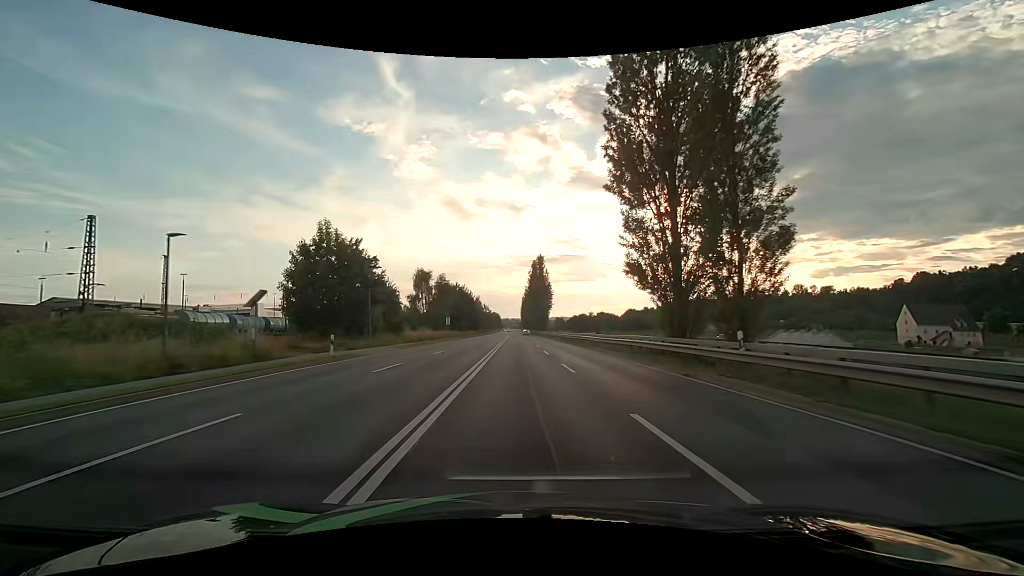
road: primary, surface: asphalt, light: Day
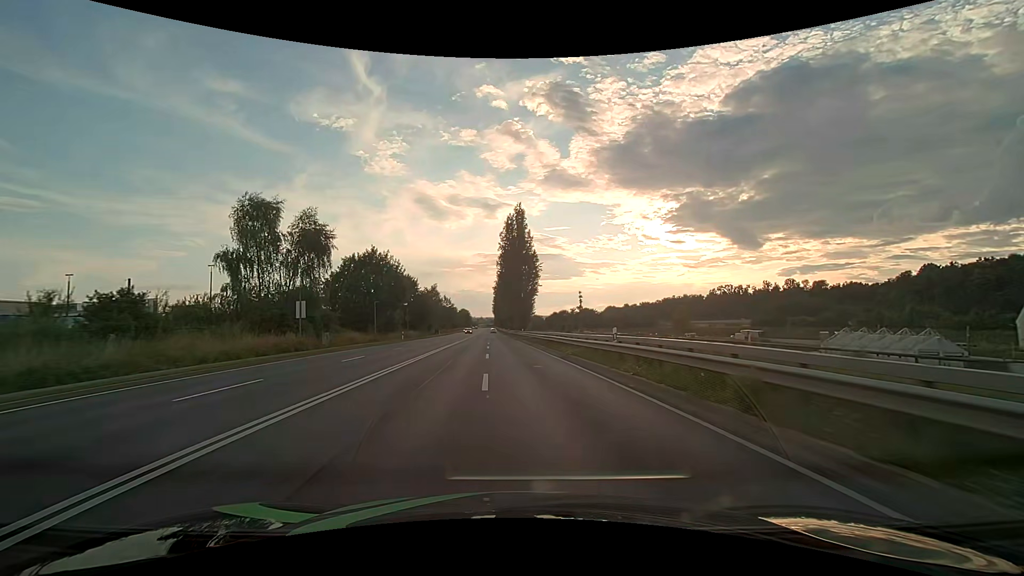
(+1.8, +53.3) m; +3°
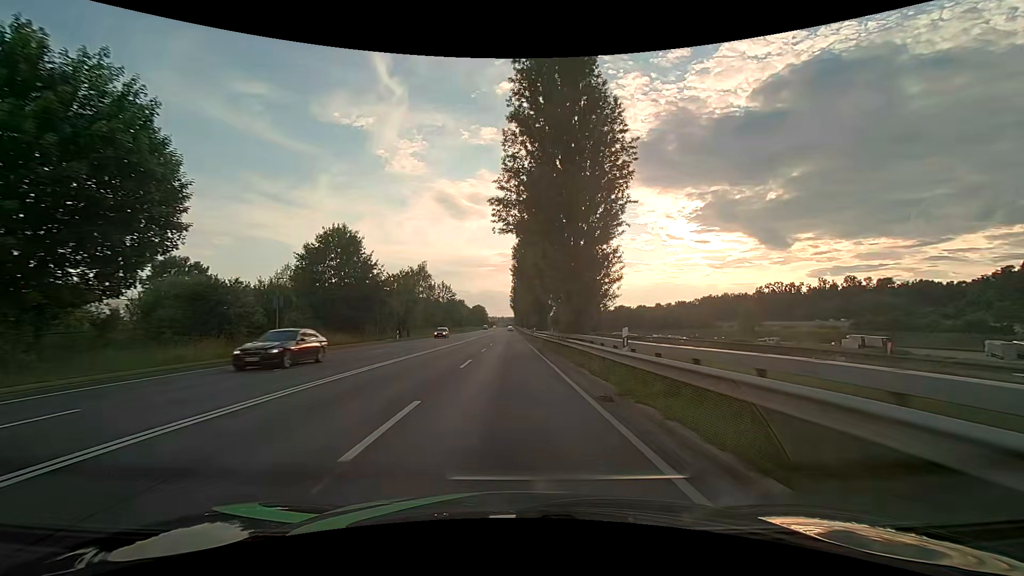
(-1.3, +53.5) m; -2°
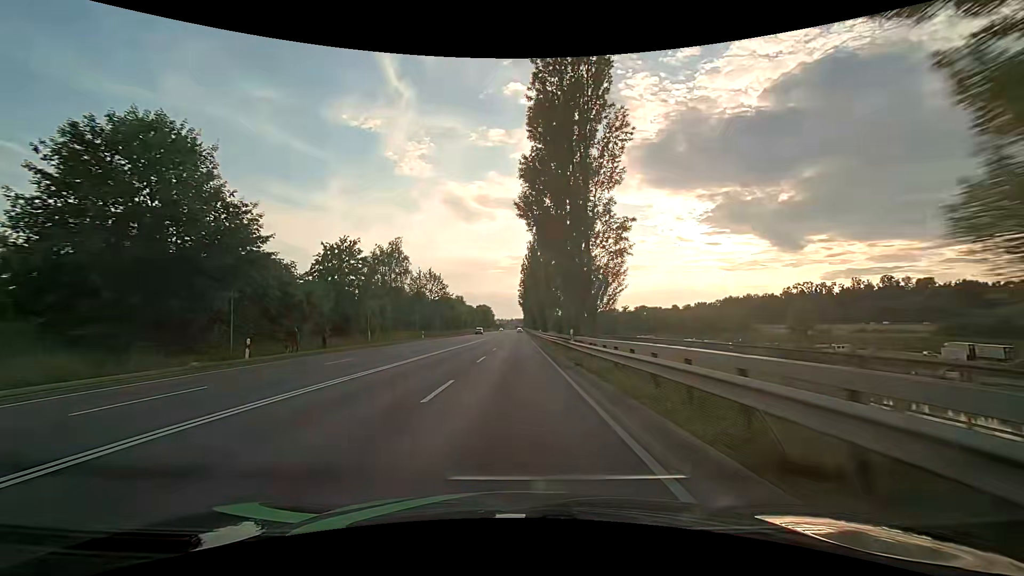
(-0.3, +31.8) m; -1°
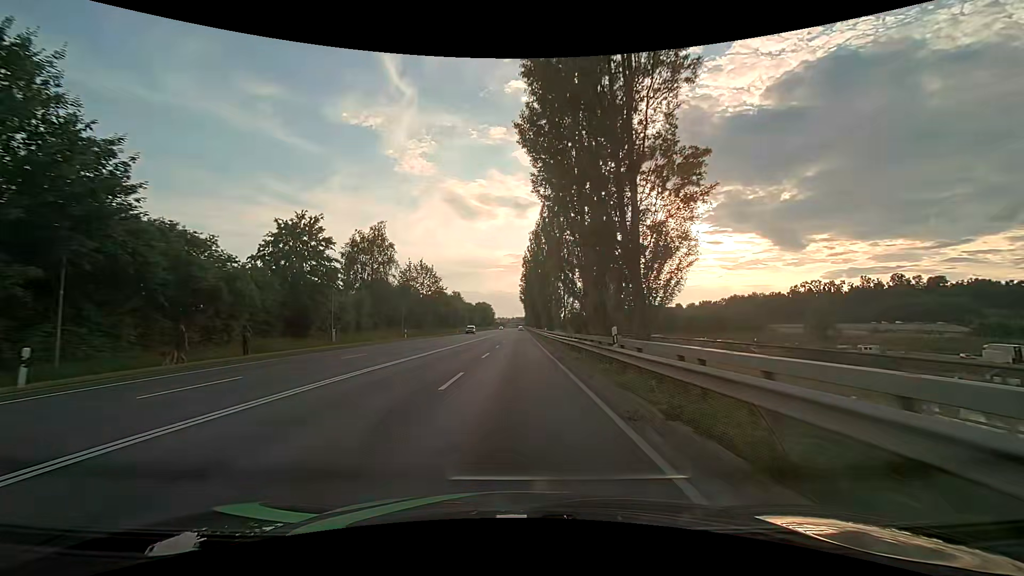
(0.0, +10.5) m; 0°
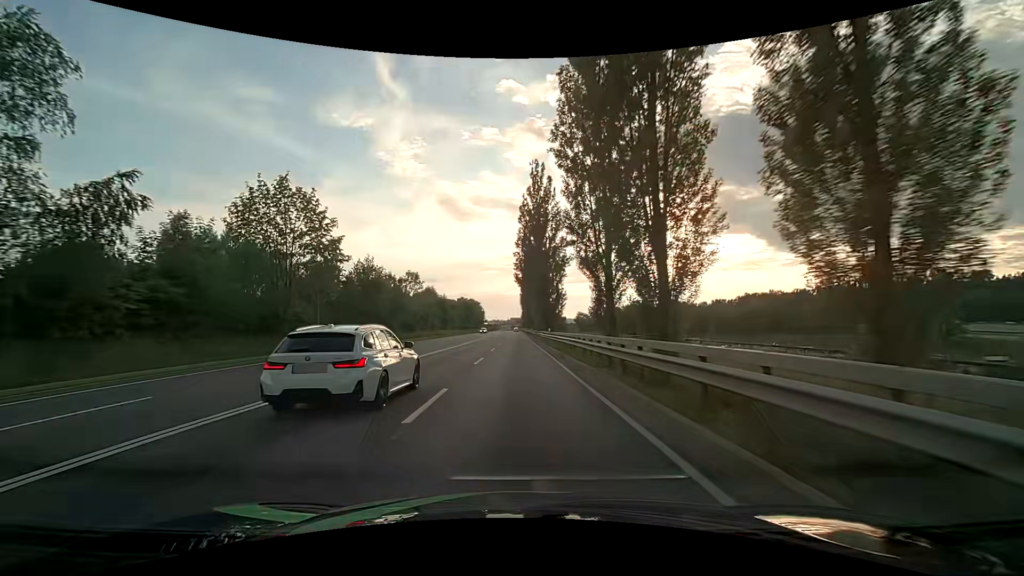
(+0.4, +52.0) m; +1°
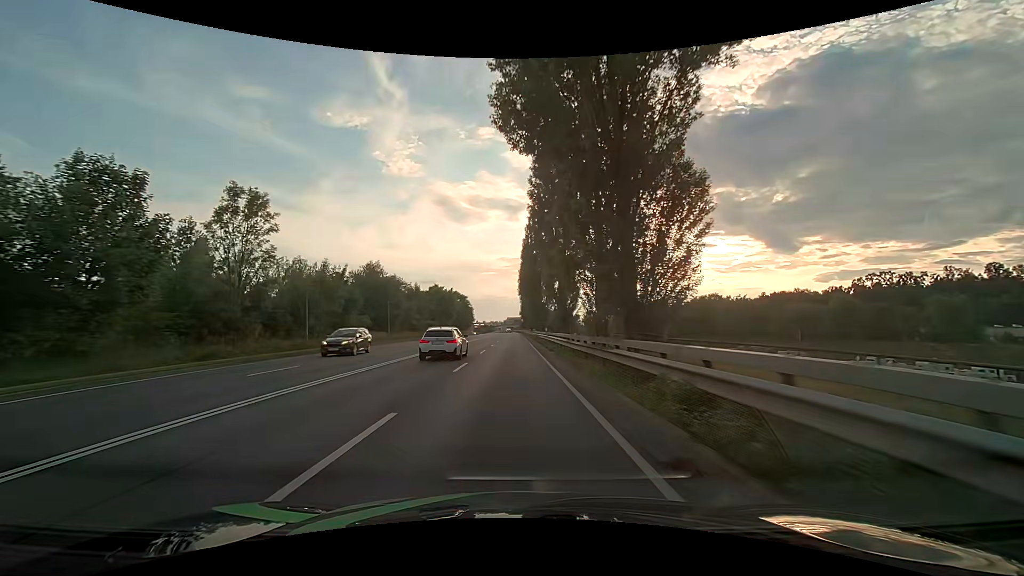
(+0.2, +51.4) m; 0°
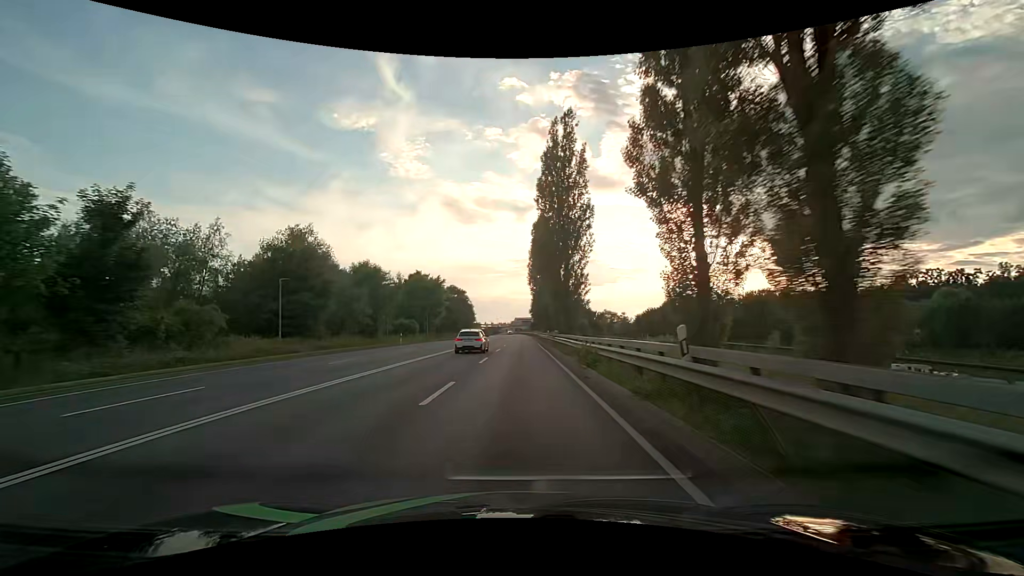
(-0.3, +31.0) m; -1°
(0, +10) (0, +20) (0, +30) (0, +40) (+1, +50) (+1, +60) (+1, +70) (+1, +80) (+1, +90) (+2, +100) m
